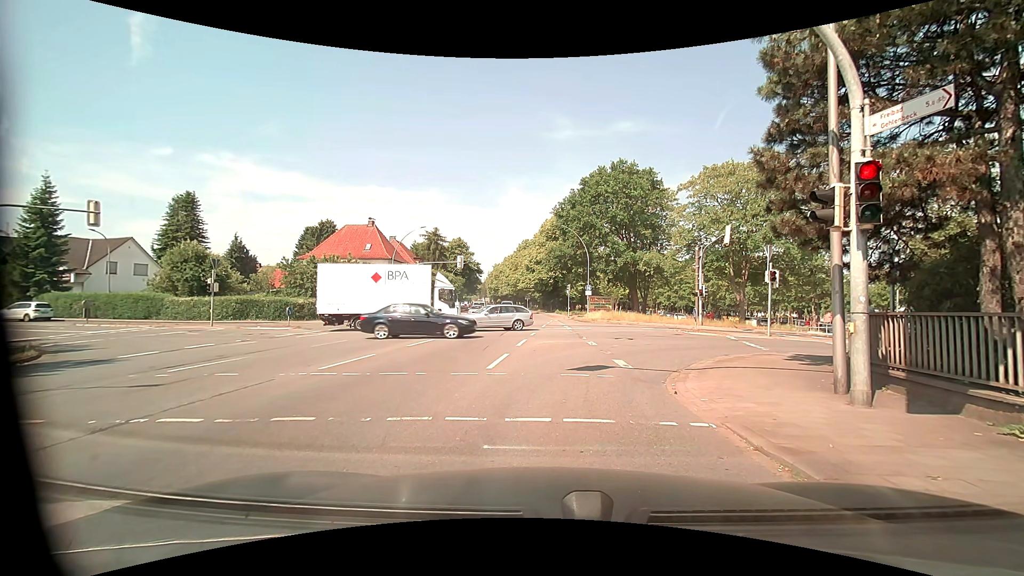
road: primary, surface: asphalt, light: Day
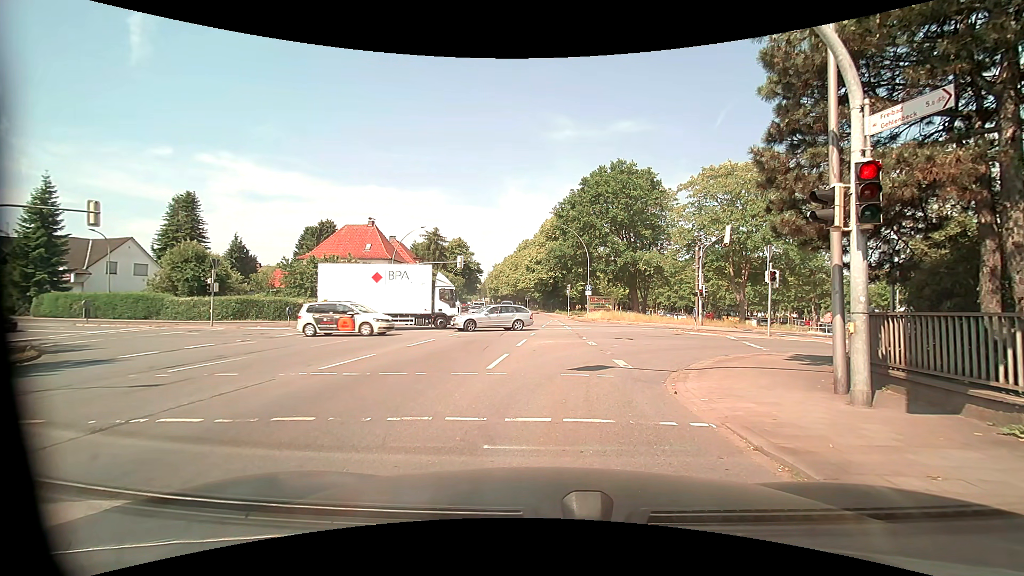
(0.0, 0.0) m; 0°
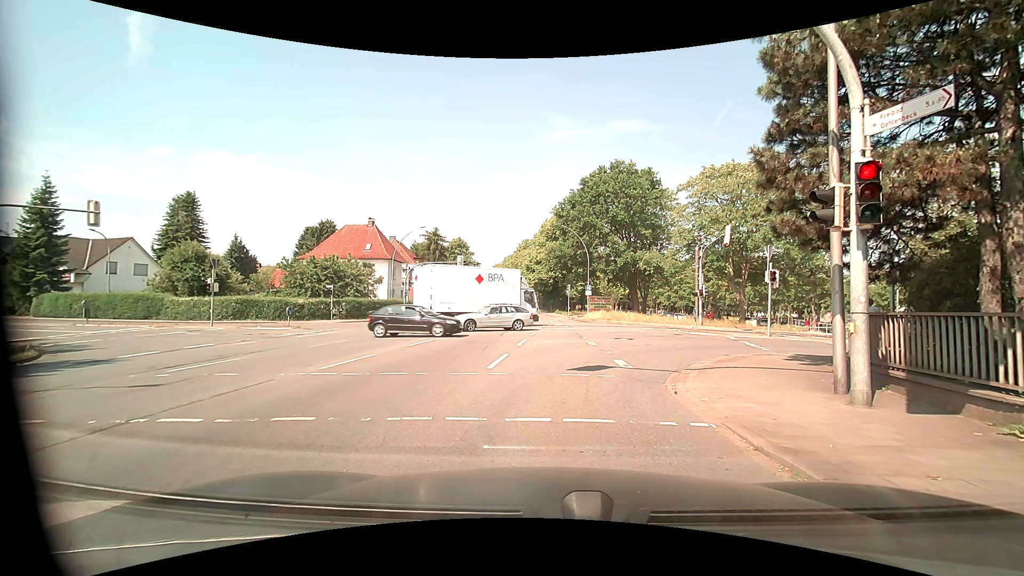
(0.0, 0.0) m; 0°
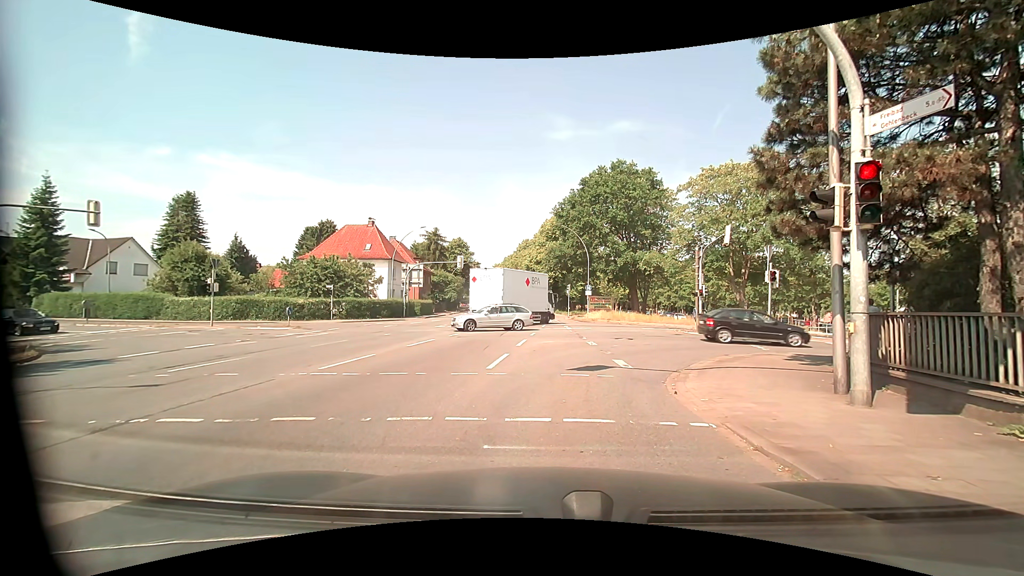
(0.0, 0.0) m; 0°
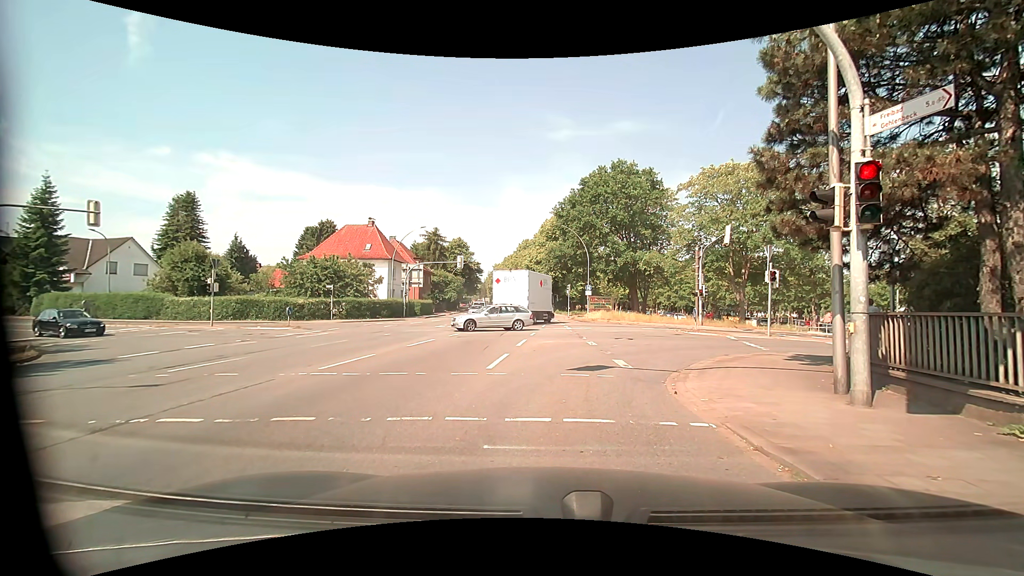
(0.0, 0.0) m; 0°
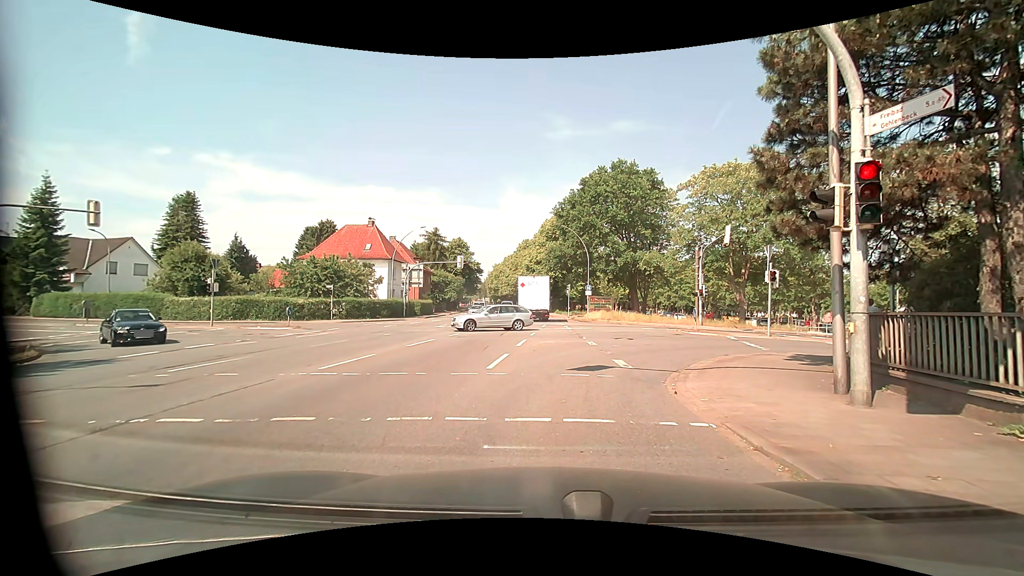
(0.0, 0.0) m; 0°
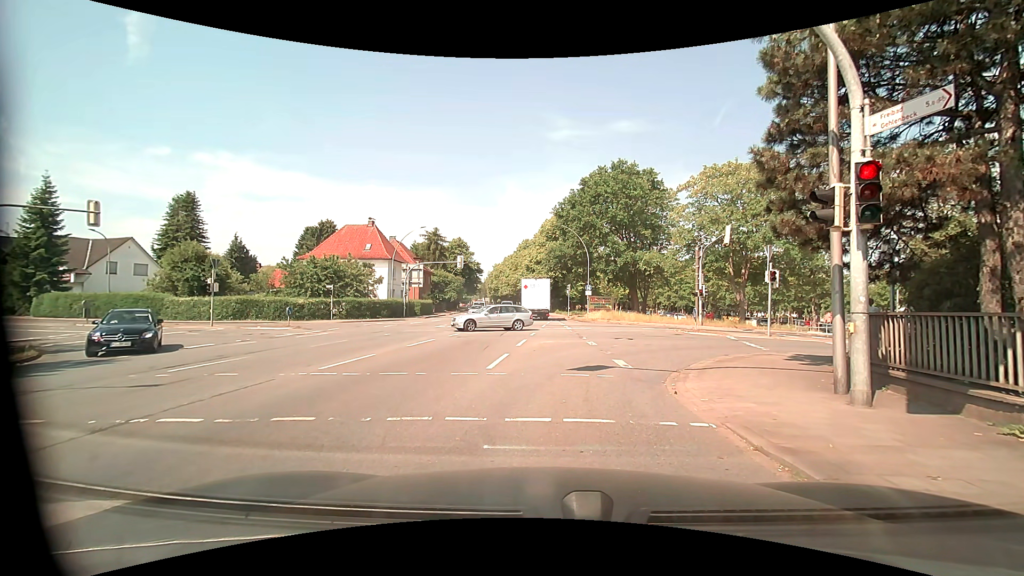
(0.0, 0.0) m; 0°
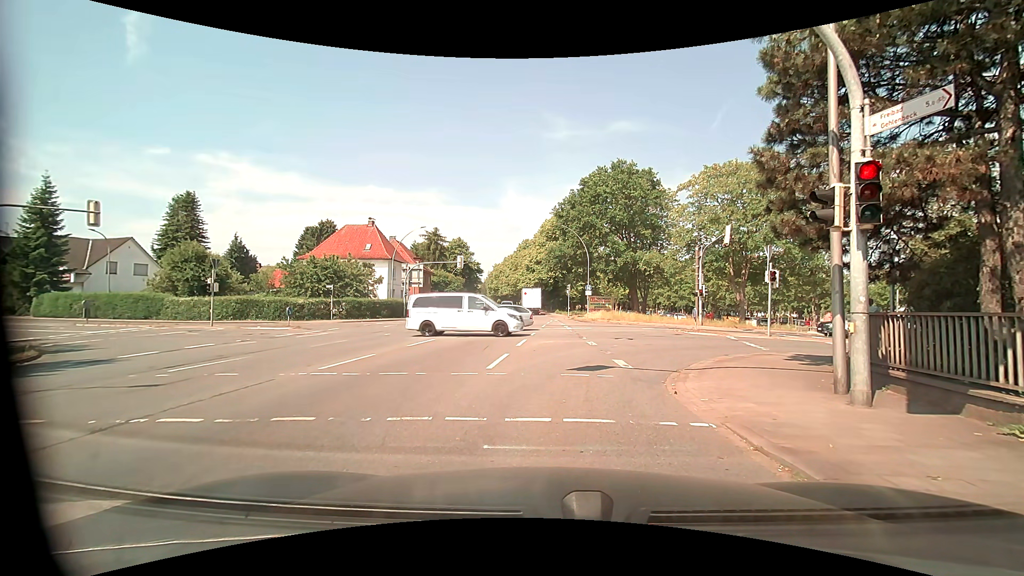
(0.0, 0.0) m; 0°
(0, +10) (+4, +19) (+12, +24) (+22, +24) (+32, +24) (+42, +24) (+52, +23) (+62, +22) (+72, +21) (+82, +20) m
